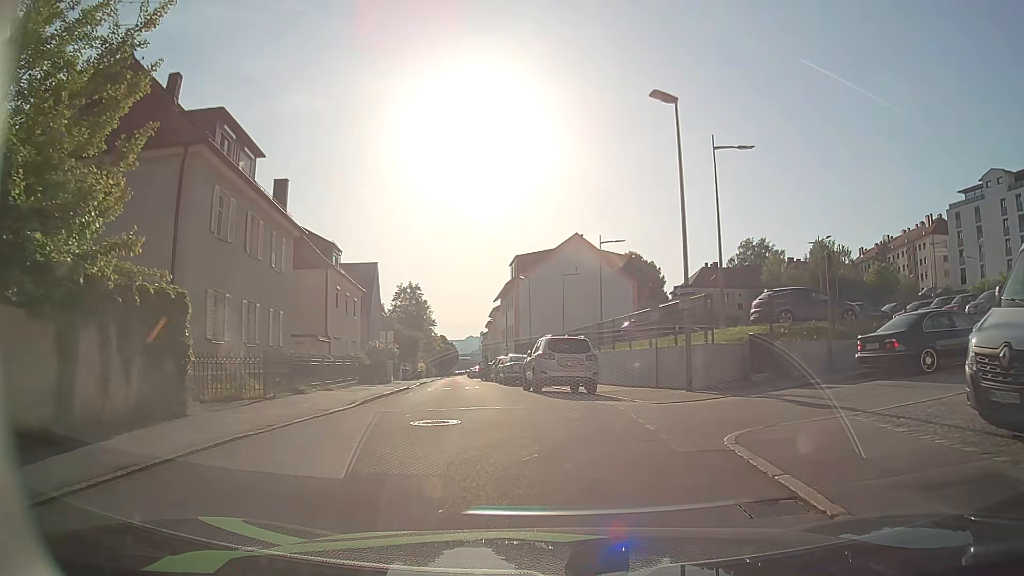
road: residential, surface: asphalt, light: Day
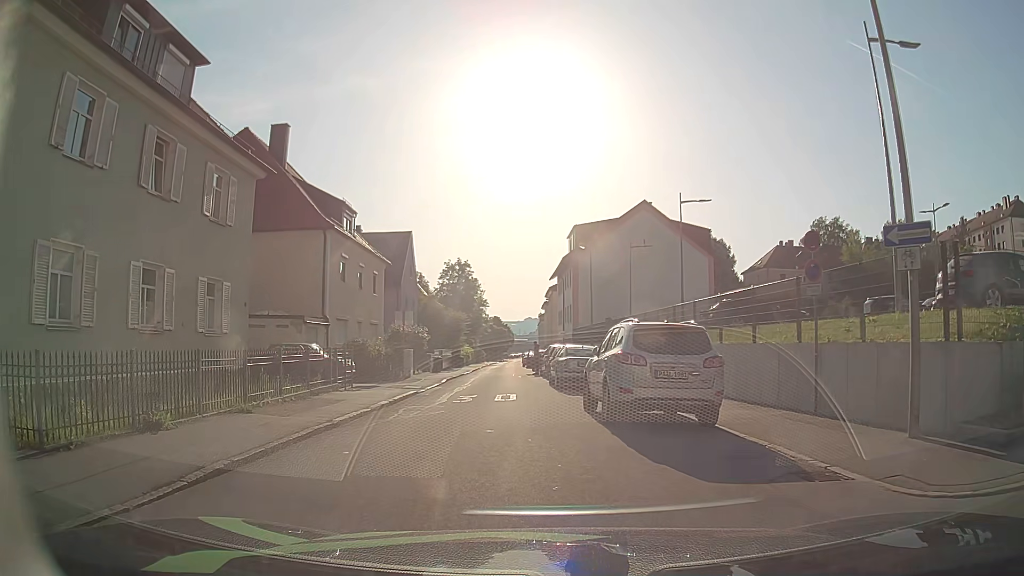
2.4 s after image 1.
(-0.2, +9.1) m; -7°
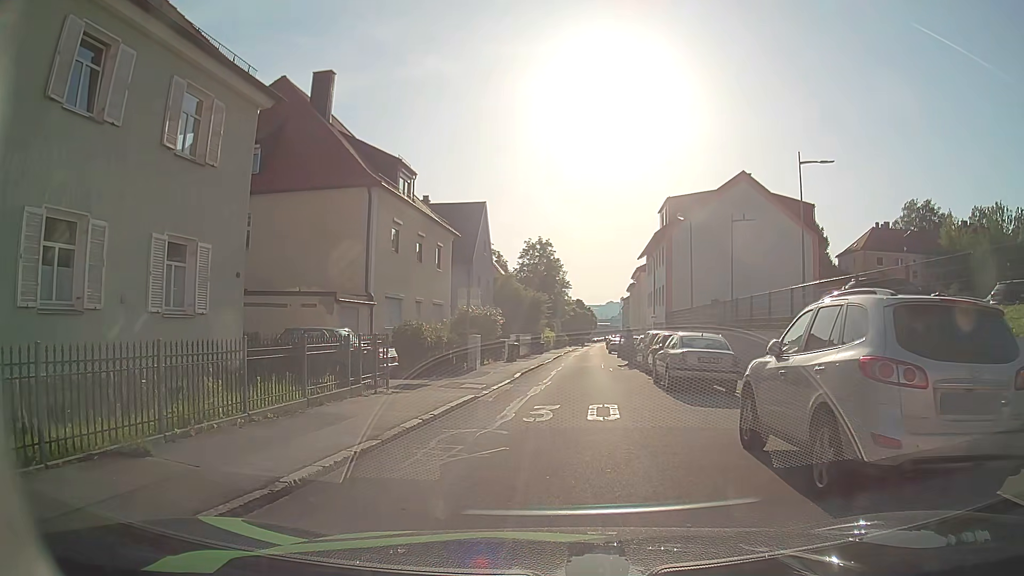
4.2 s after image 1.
(-0.2, +5.9) m; -6°
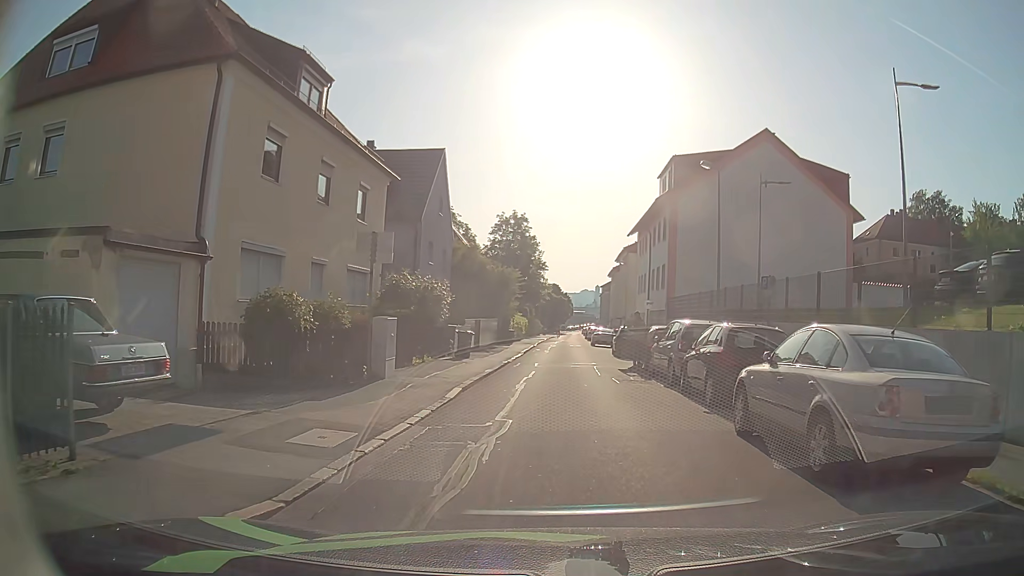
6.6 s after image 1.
(+0.3, +10.6) m; +4°
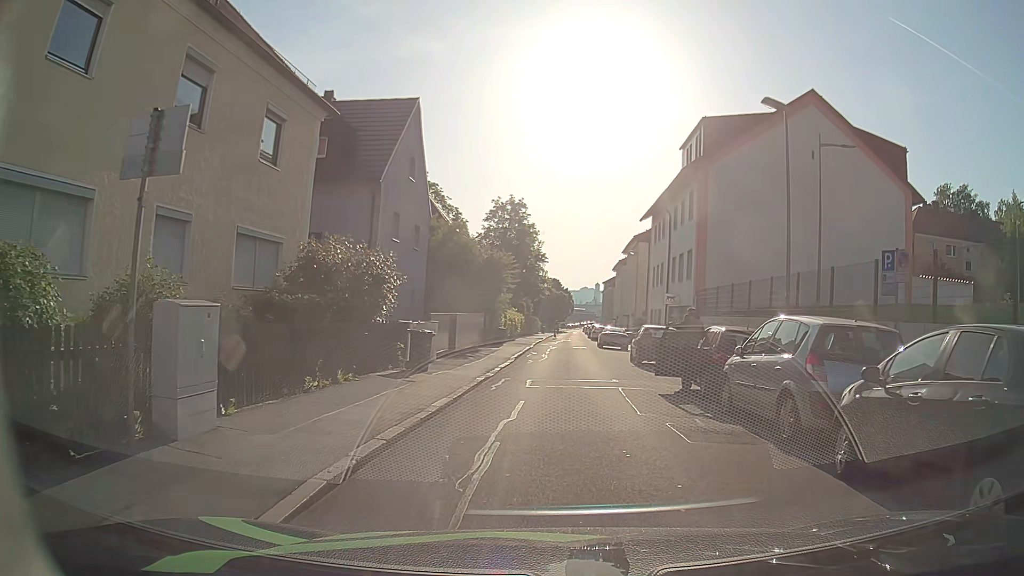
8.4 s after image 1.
(-0.1, +8.1) m; -2°
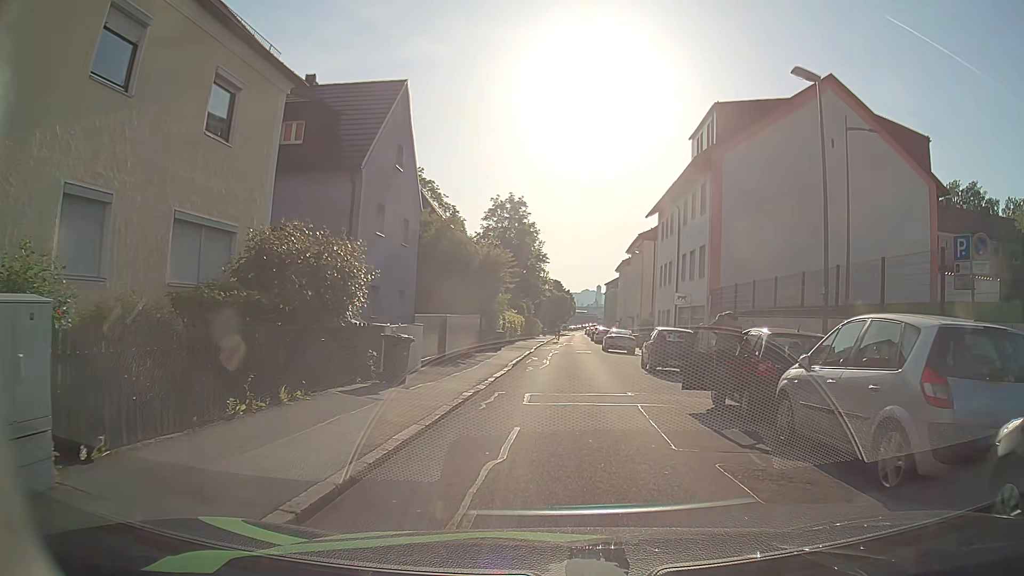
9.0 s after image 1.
(0.0, +2.7) m; +1°
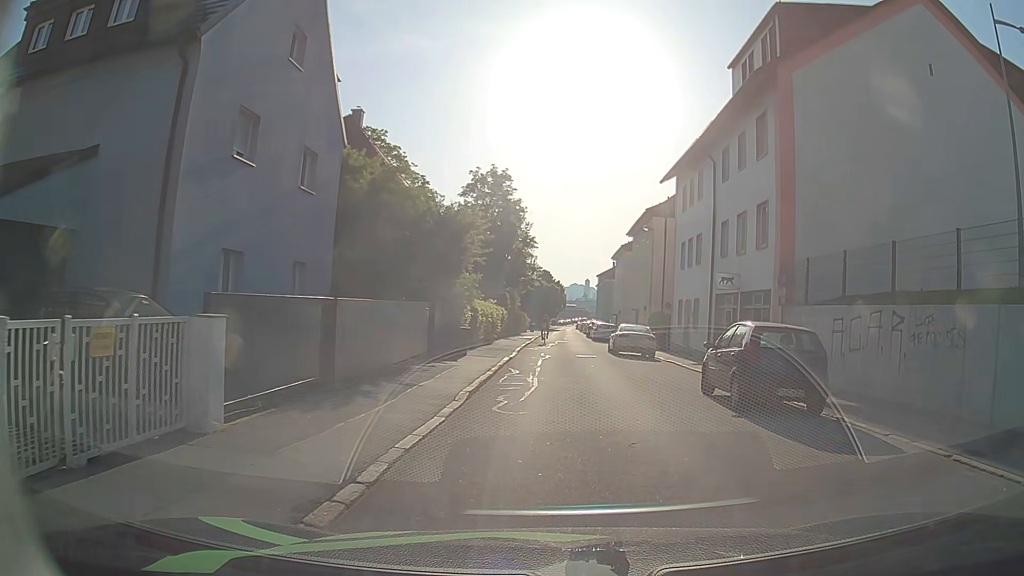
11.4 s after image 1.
(0.0, +10.7) m; +1°
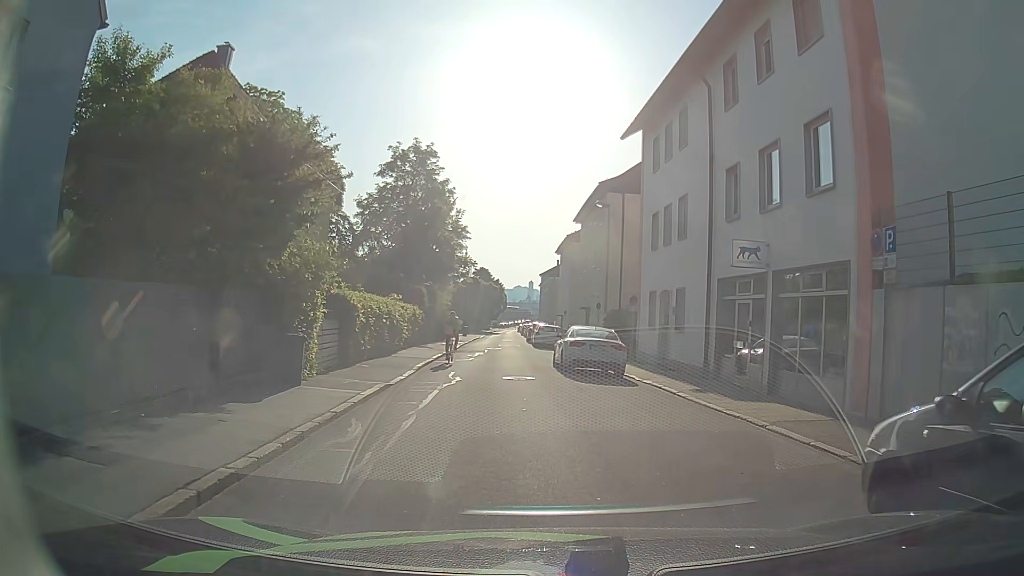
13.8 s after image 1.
(+0.7, +9.9) m; +4°
